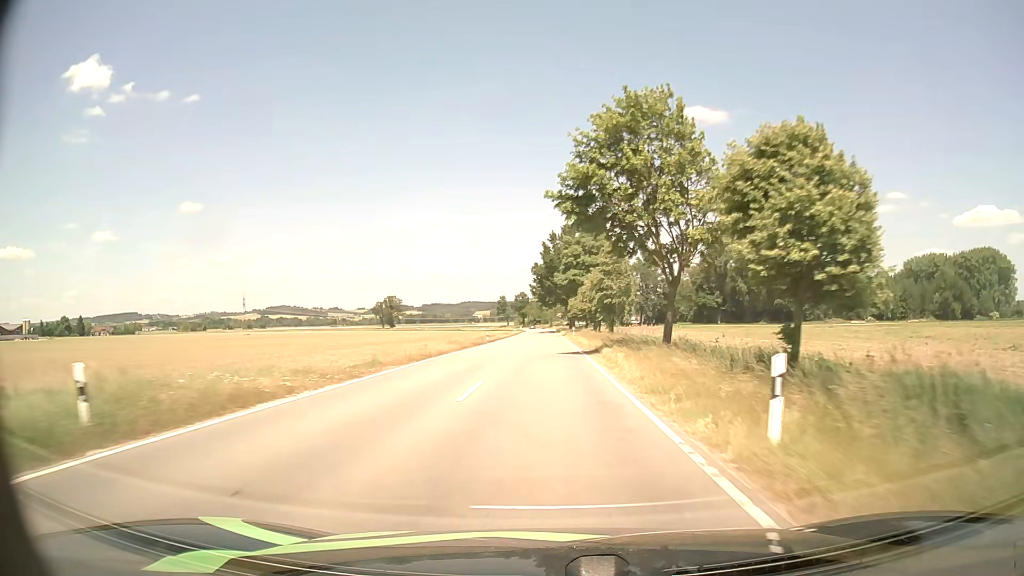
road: tertiary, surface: asphalt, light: Day
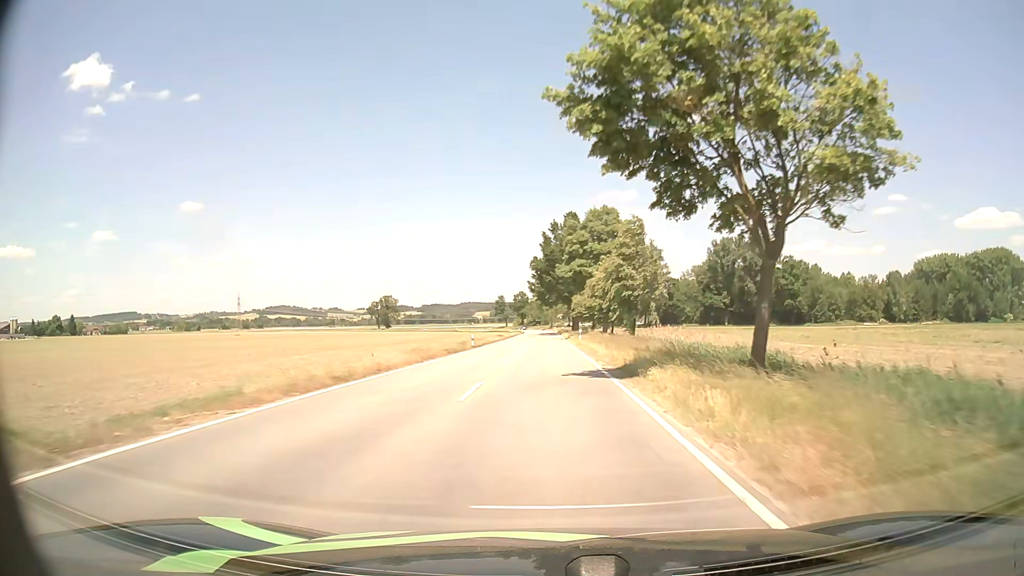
(0.0, +12.4) m; 0°
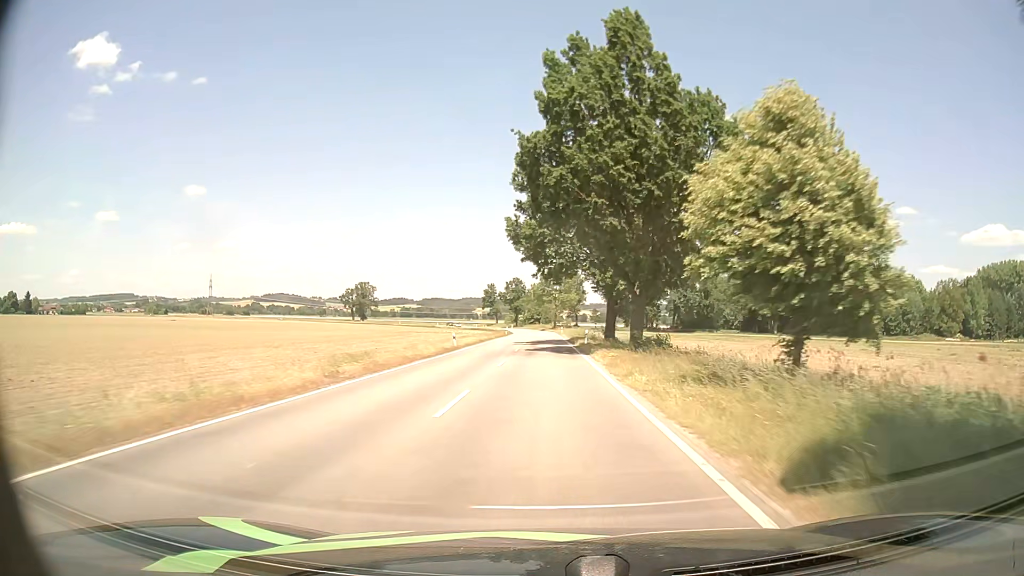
(+0.1, +62.9) m; 0°
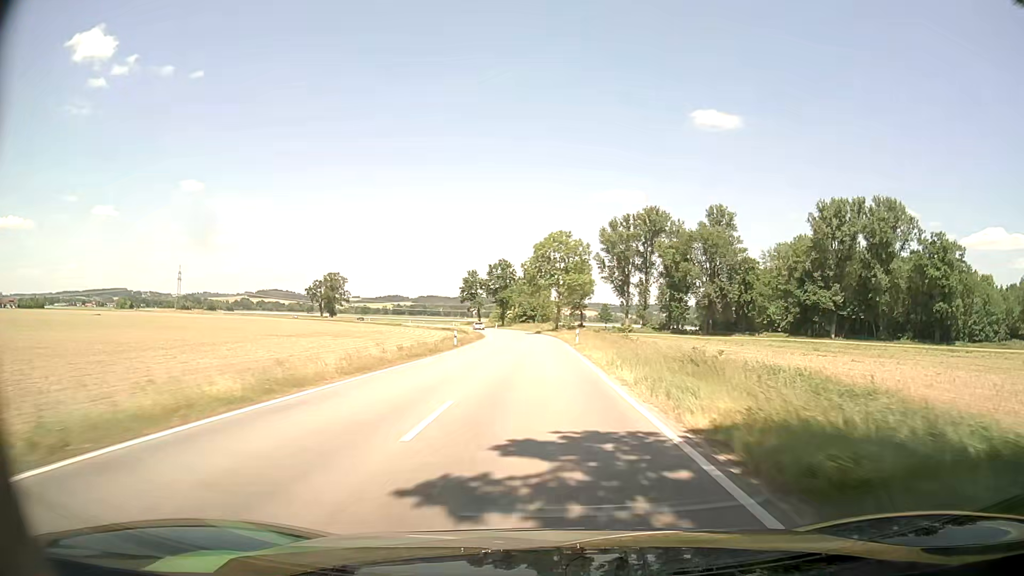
(+0.2, +50.6) m; +1°
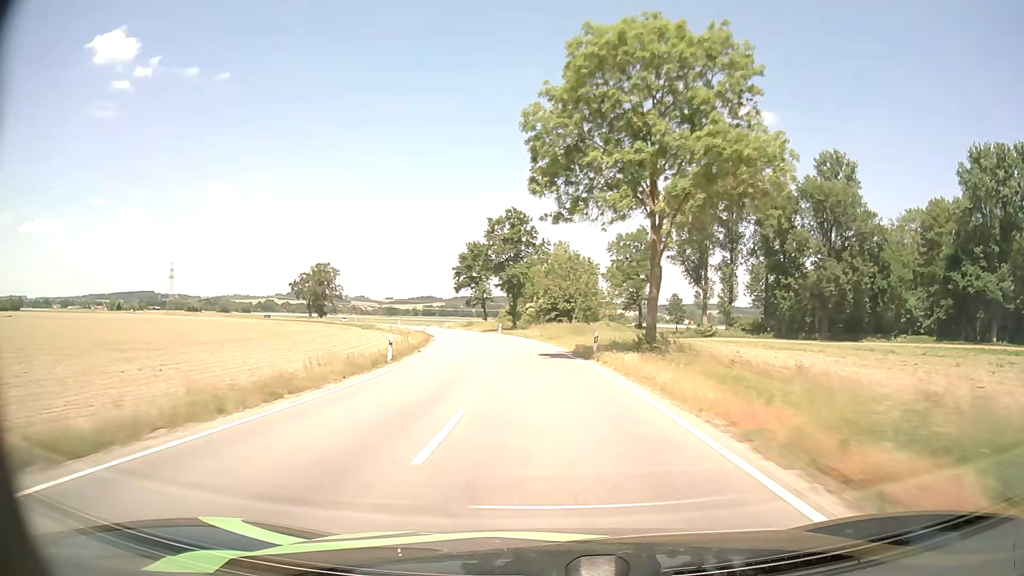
(-1.1, +61.8) m; -3°
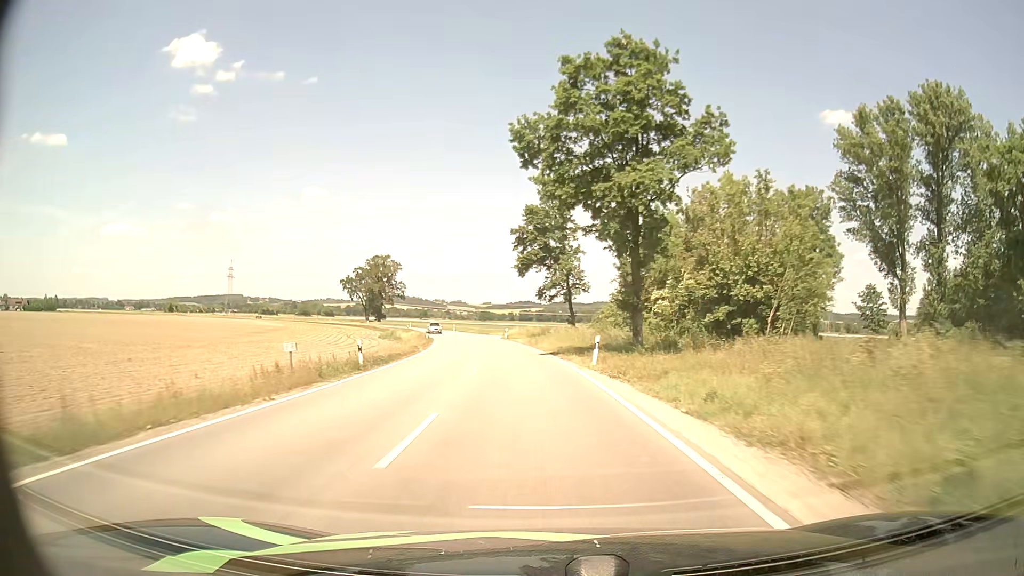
(-3.2, +48.6) m; -8°
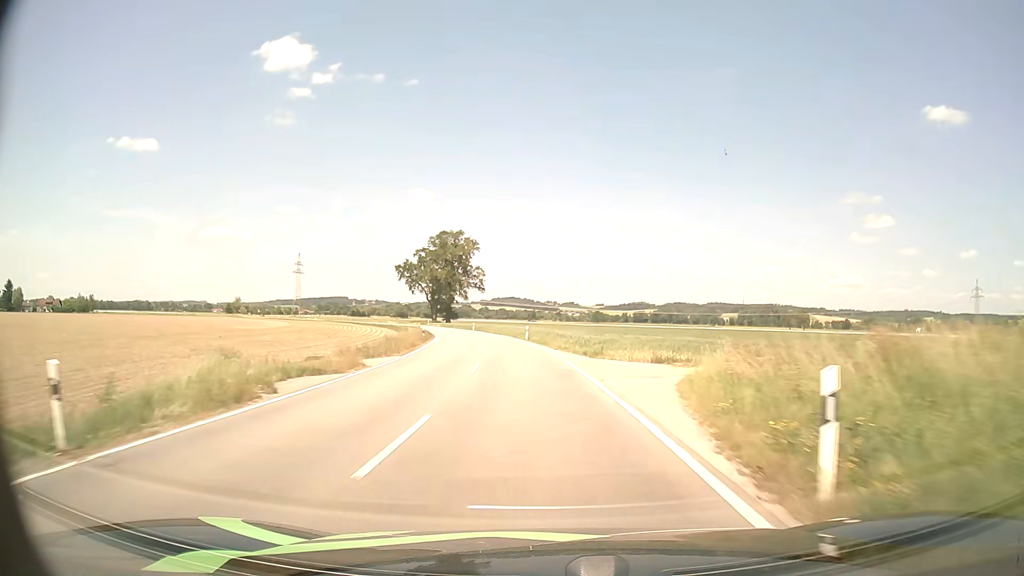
(-5.4, +60.9) m; -9°
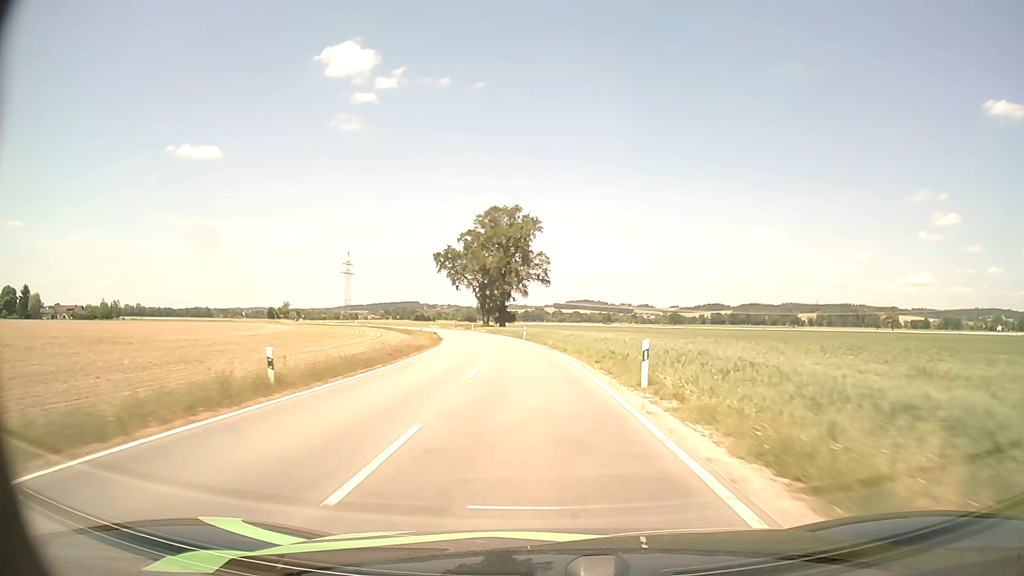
(-2.1, +37.4) m; -6°
(0, +10) (0, +20) (-1, +30) (-2, +40) (-3, +50) (-4, +60) (-6, +70) (-8, +79) (-10, +89) (-13, +99) m
